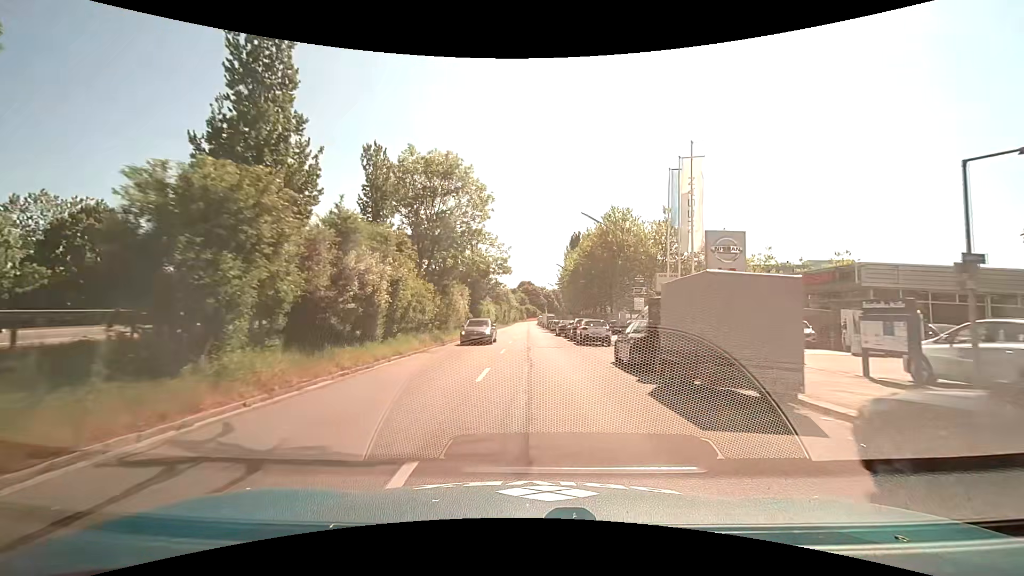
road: tertiary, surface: asphalt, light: Day
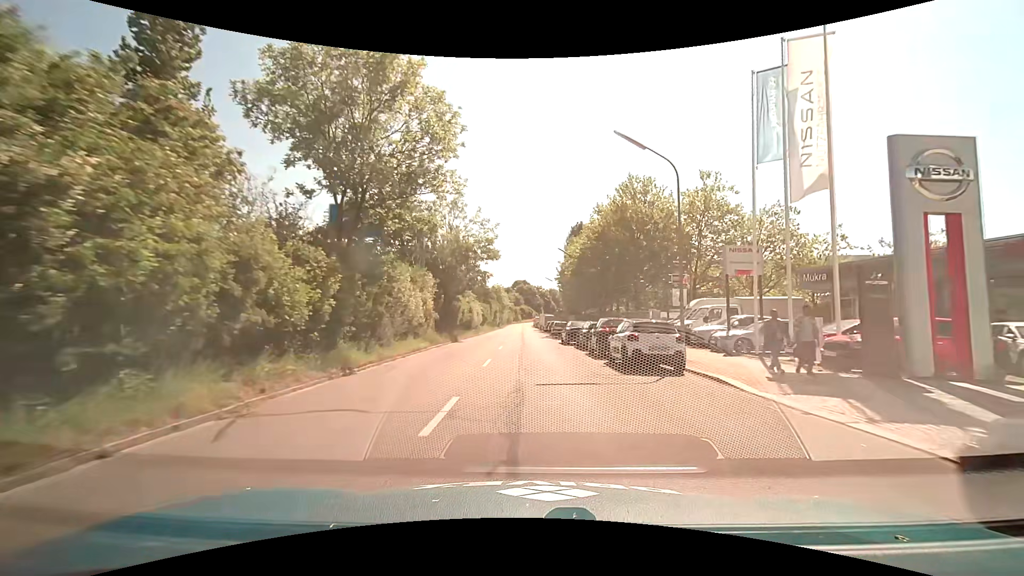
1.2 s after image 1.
(+0.2, +14.2) m; +1°
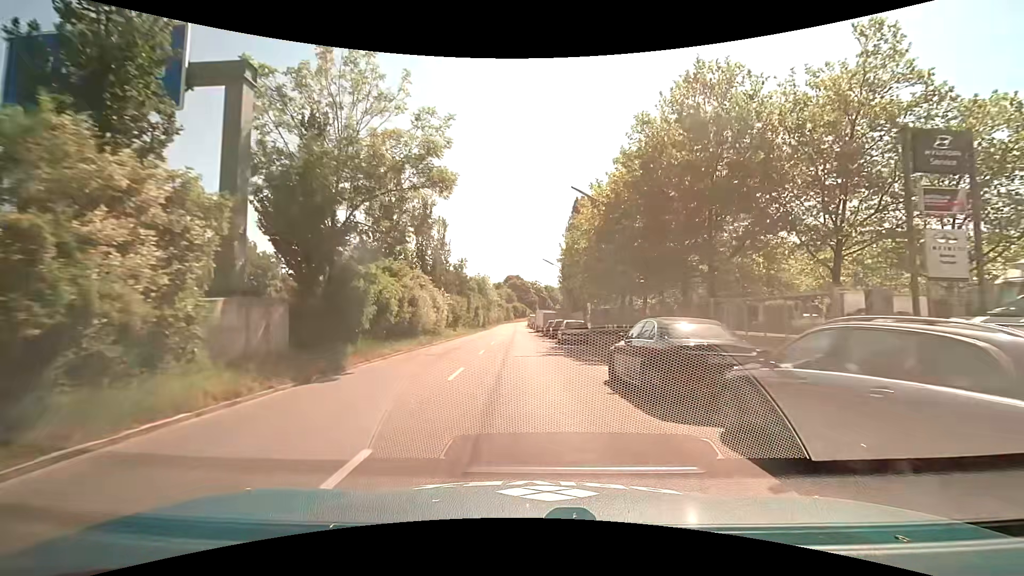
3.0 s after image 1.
(+0.1, +21.8) m; +1°
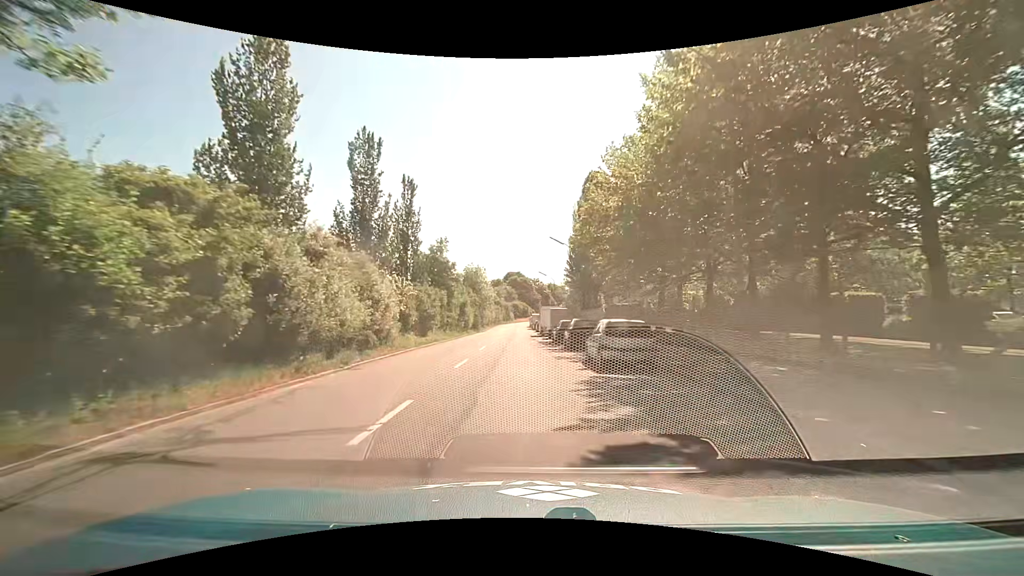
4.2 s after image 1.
(-0.1, +14.9) m; 0°
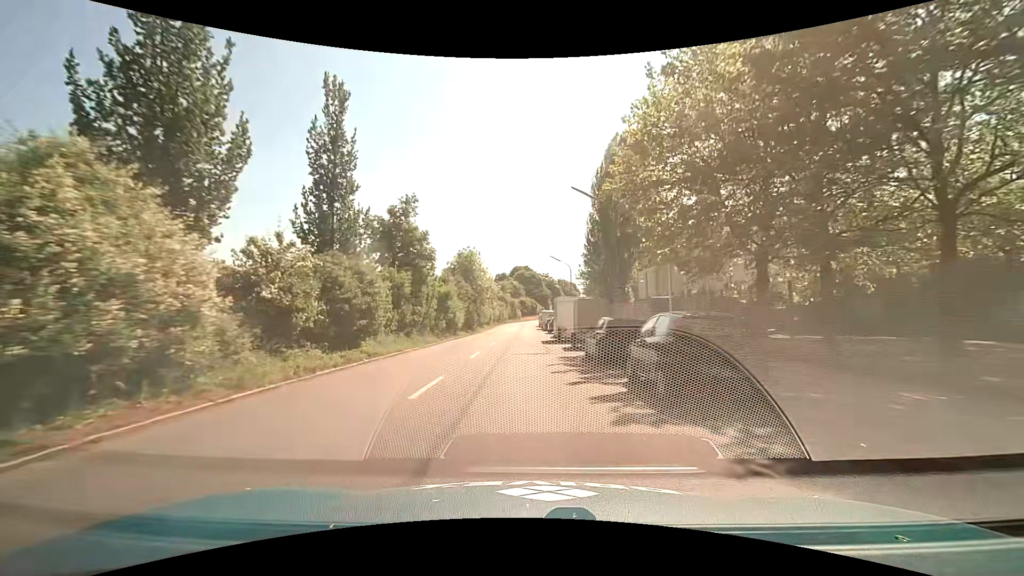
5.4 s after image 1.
(-0.1, +15.2) m; -1°
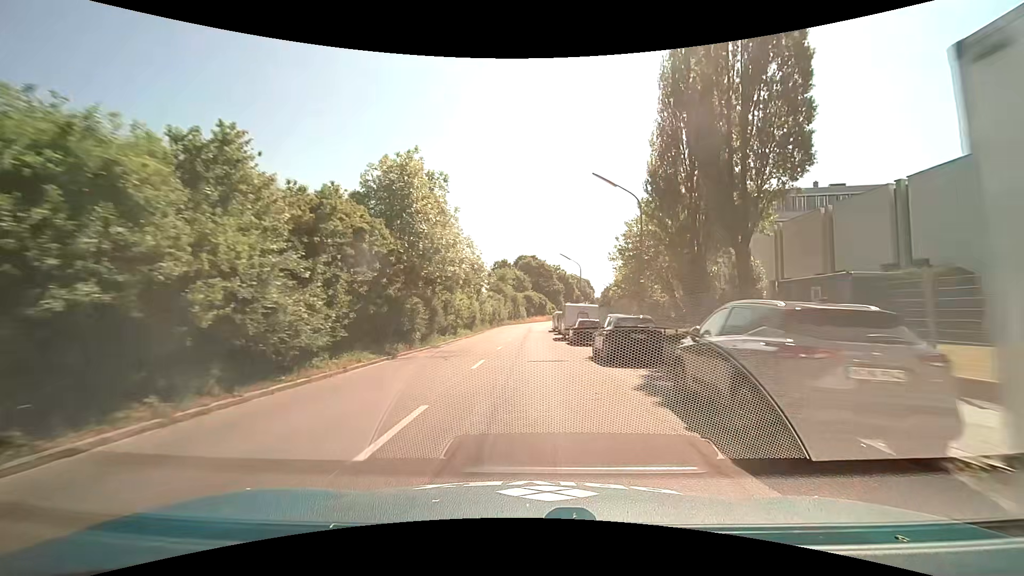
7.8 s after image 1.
(-0.4, +31.2) m; -1°
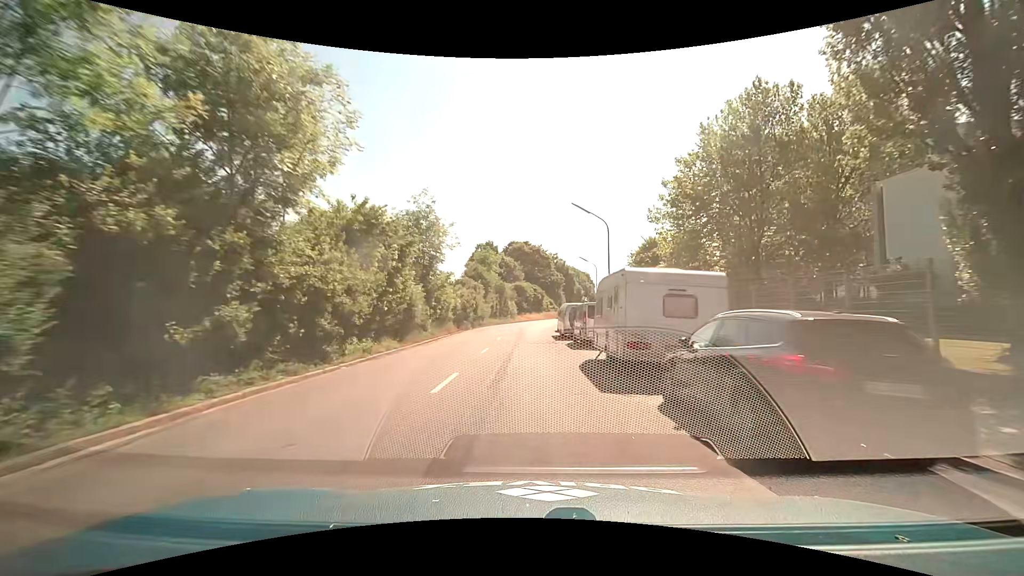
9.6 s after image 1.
(+0.3, +23.0) m; +1°
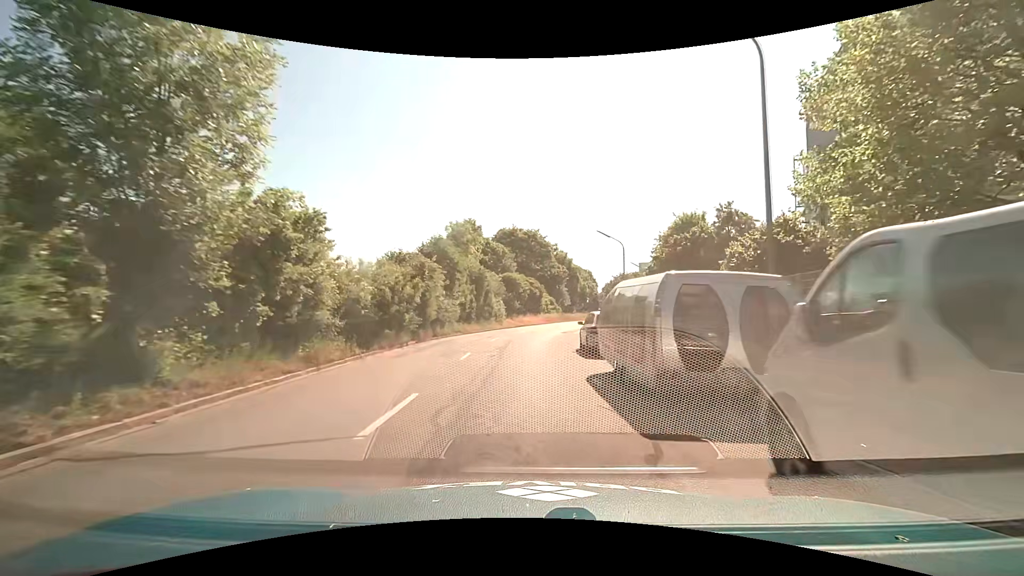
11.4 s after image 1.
(+0.2, +21.1) m; +1°
(0, +10) (0, +20) (+1, +30) (+2, +40) (+5, +50) (+7, +59) (+10, +69) (+13, +78) (+16, +88) (+19, +97) m
